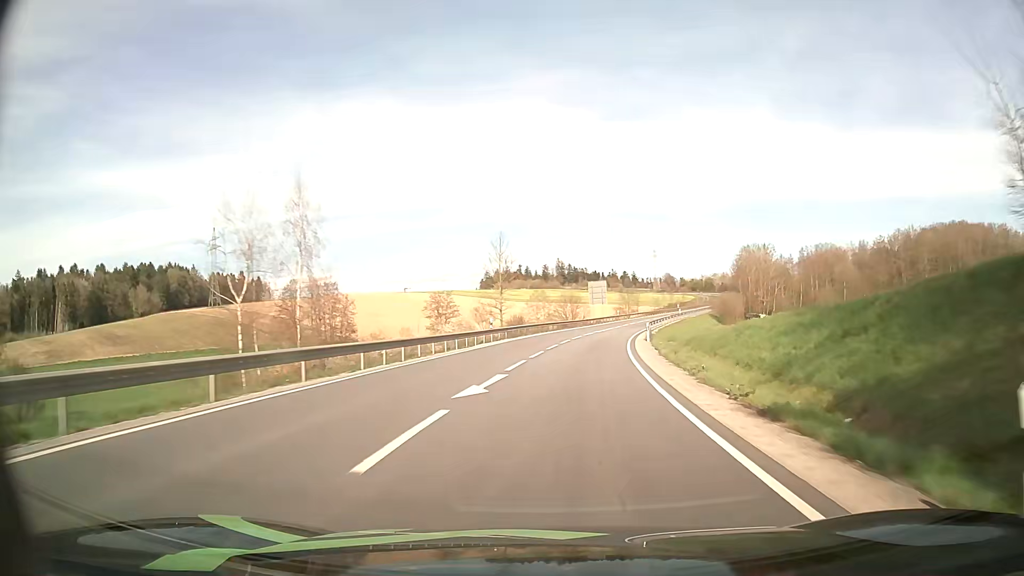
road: secondary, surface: asphalt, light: Day
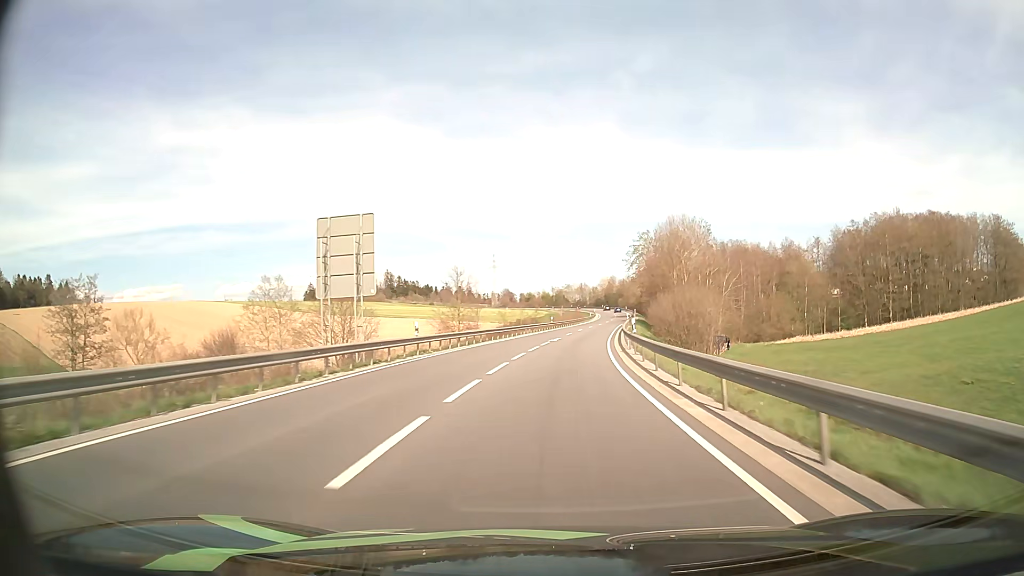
(+8.4, +66.2) m; +14°
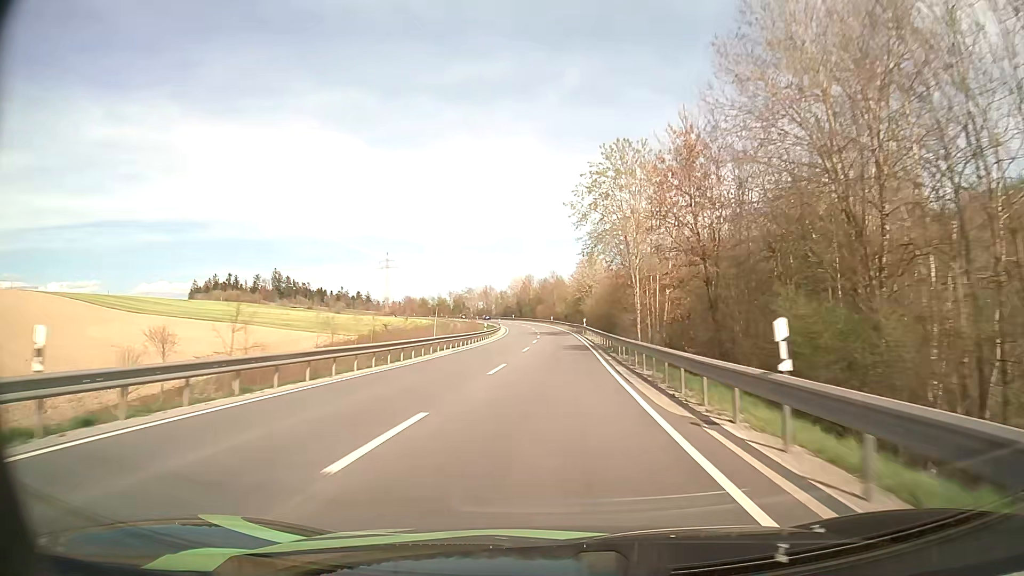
(+5.7, +72.1) m; +8°
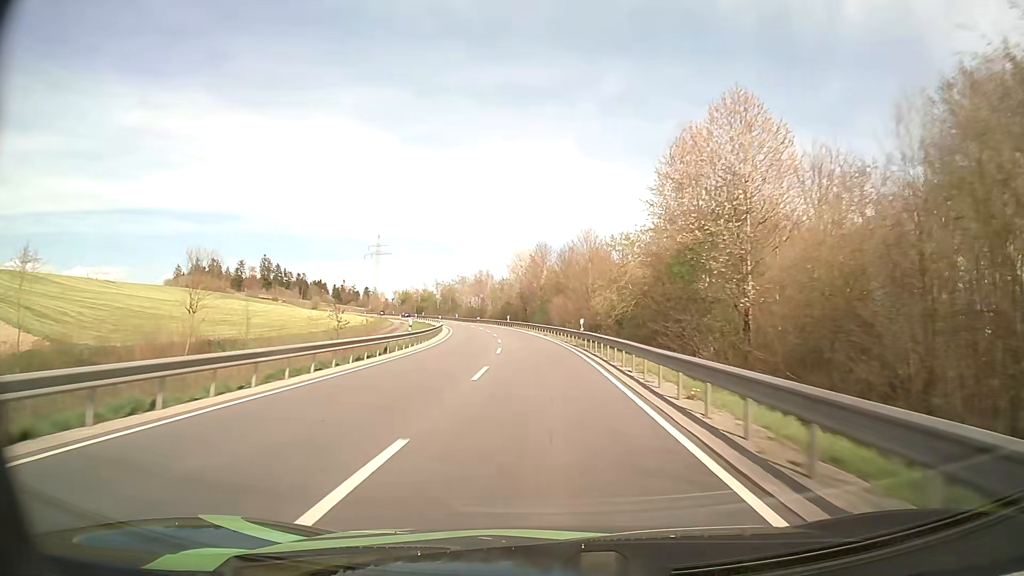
(+0.8, +77.7) m; -2°
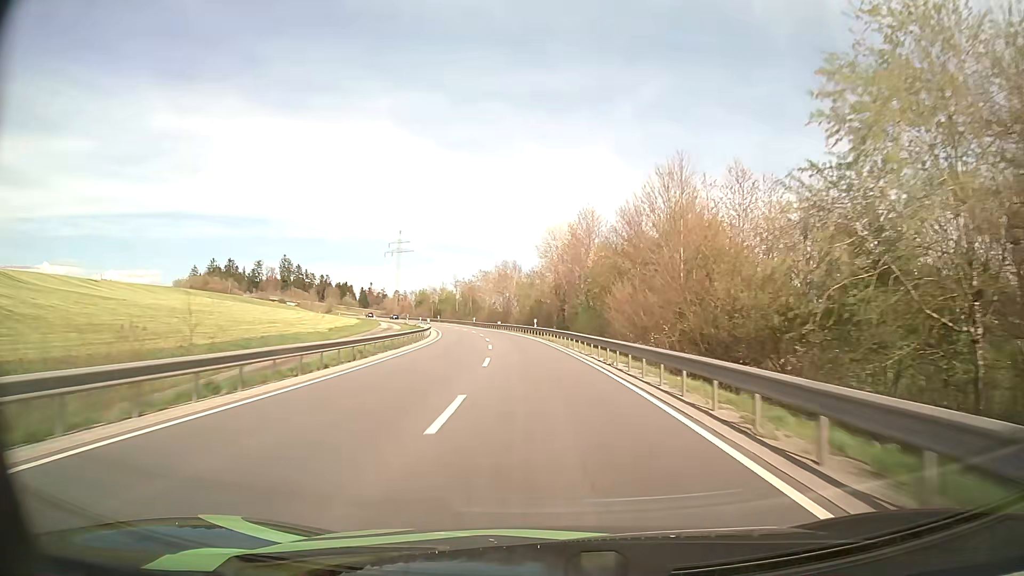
(-1.1, +31.5) m; -3°
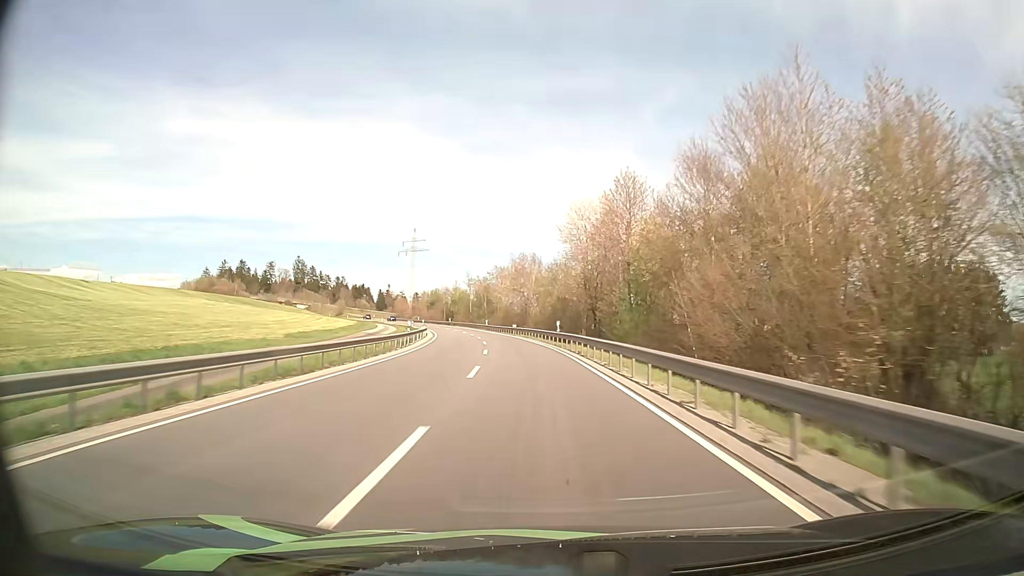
(-0.3, +15.8) m; -2°
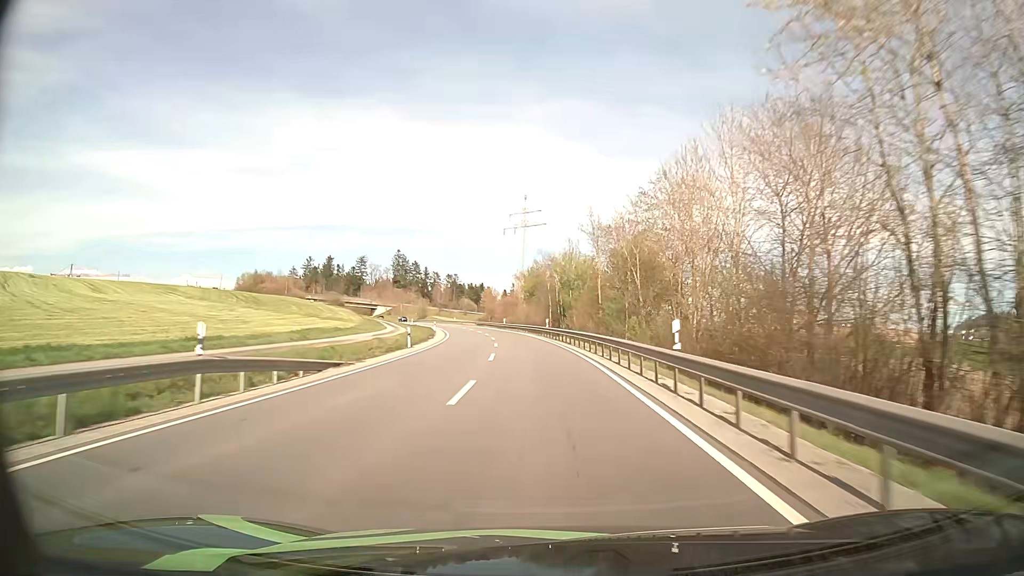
(-7.8, +77.3) m; -12°
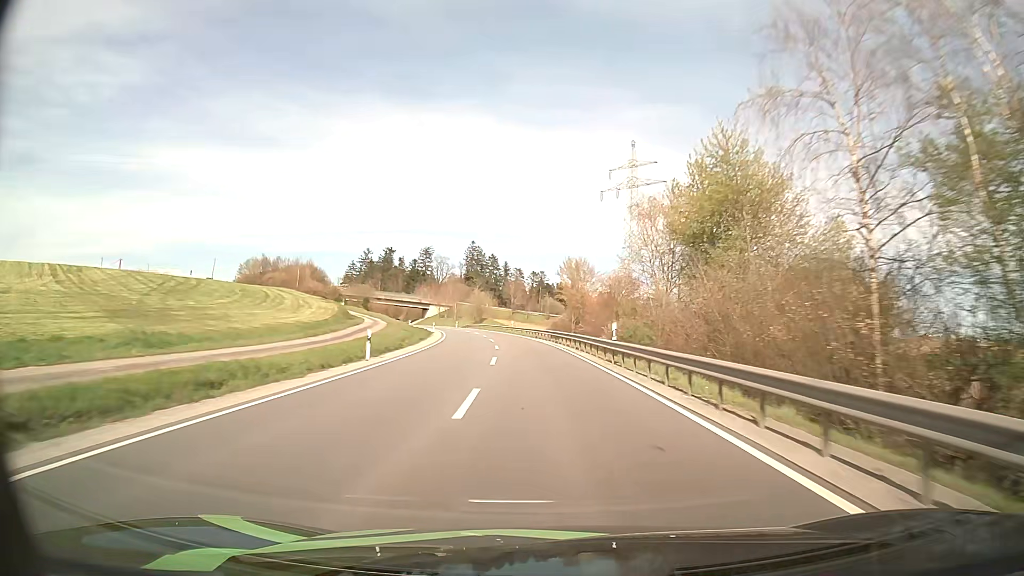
(-4.7, +61.7) m; -8°
(0, +10) (0, +20) (-1, +30) (-2, +40) (-3, +50) (-4, +60) (-6, +70) (-7, +80) (-10, +89) (-12, +99) m
